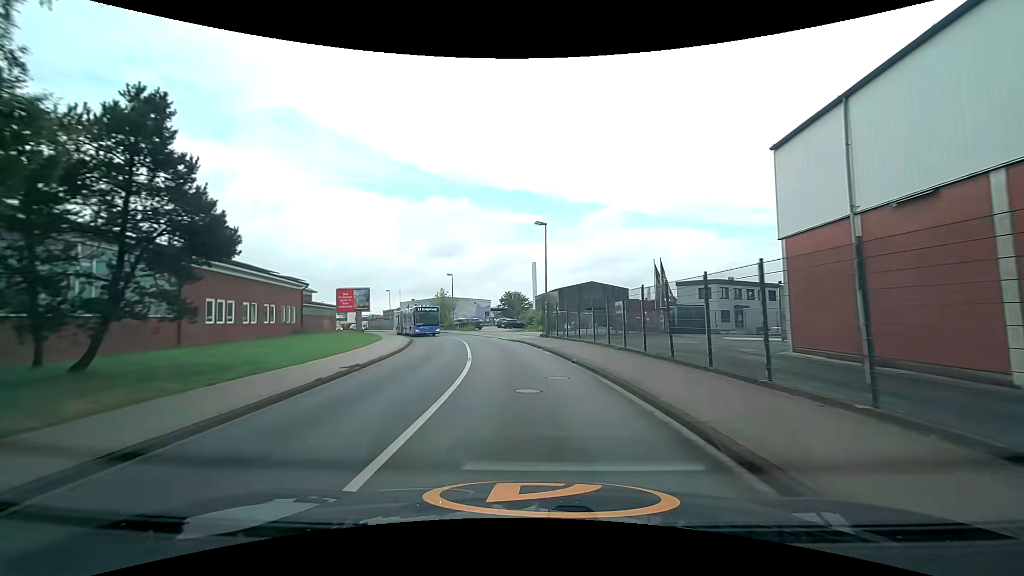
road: unclassified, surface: asphalt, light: Day
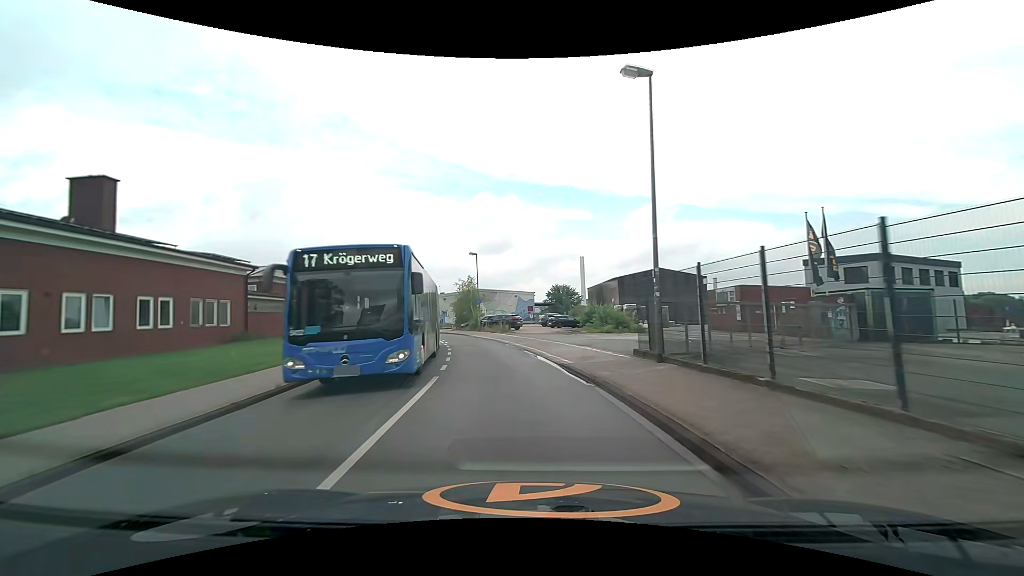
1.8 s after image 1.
(-0.8, +20.2) m; -6°
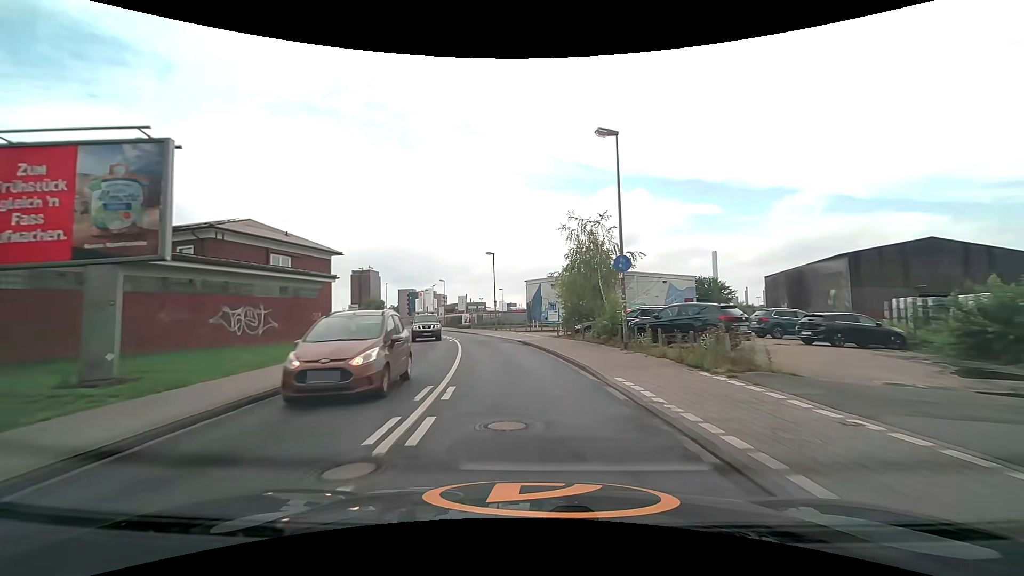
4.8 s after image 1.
(-3.7, +31.7) m; -14°
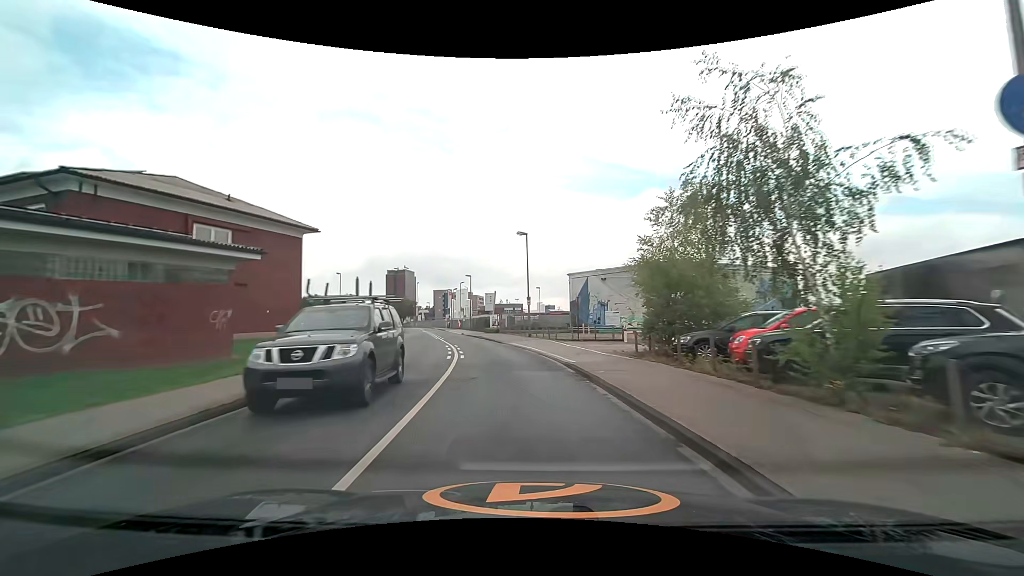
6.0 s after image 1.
(-0.5, +13.0) m; -4°
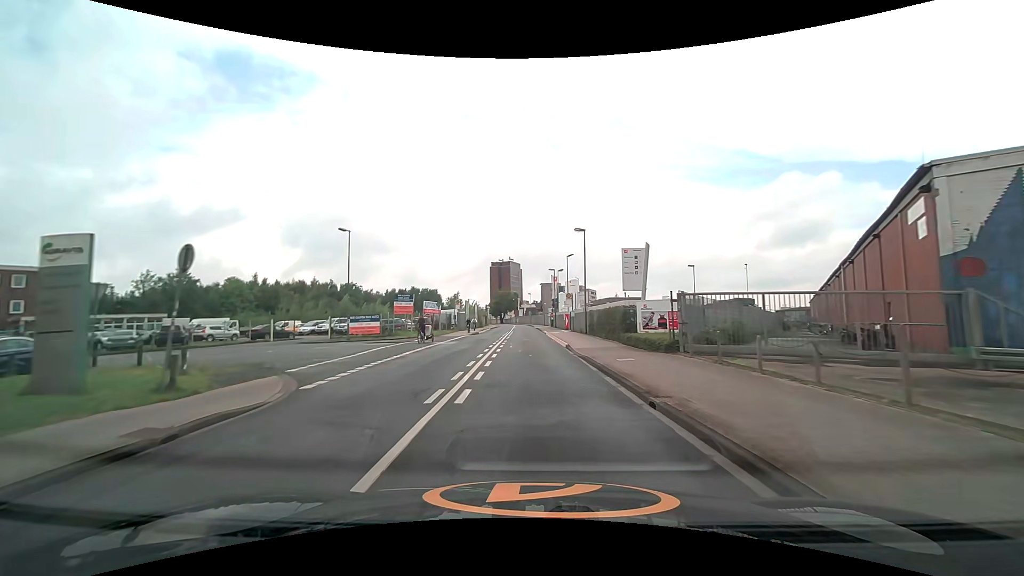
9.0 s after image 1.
(-3.8, +33.2) m; -12°
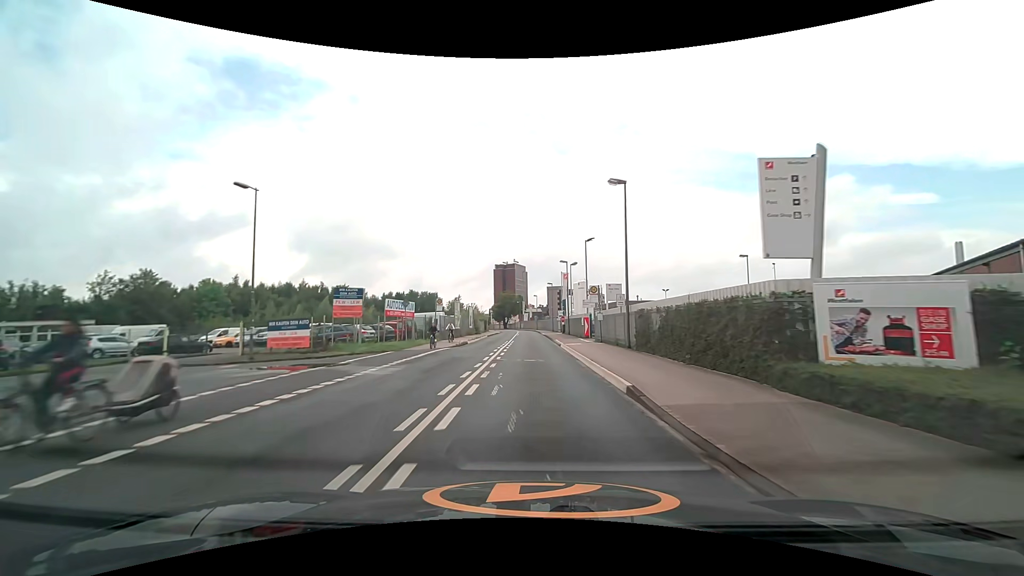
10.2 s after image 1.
(-0.1, +13.8) m; 0°
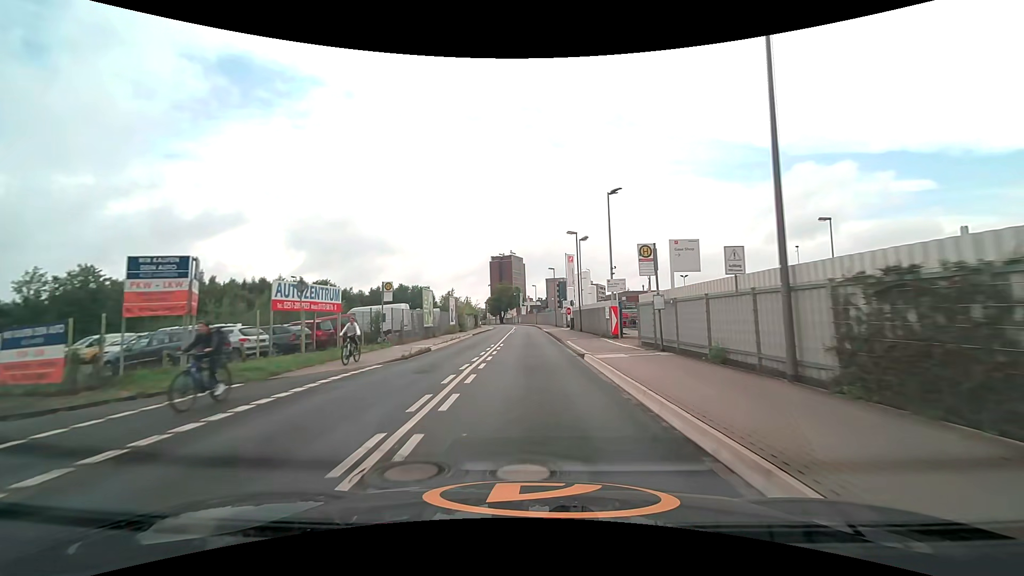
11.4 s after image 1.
(0.0, +13.9) m; 0°
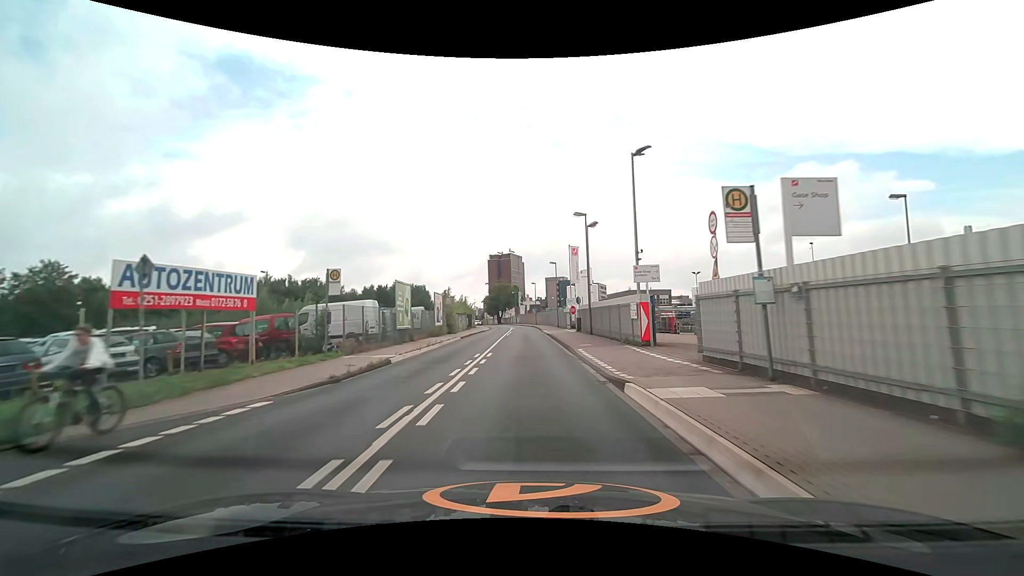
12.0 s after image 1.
(0.0, +7.0) m; 0°
(0, +10) (0, +20) (0, +30) (0, +40) (-1, +50) (-1, +60) (-1, +70) (-2, +80) (-2, +90) (-4, +100) m
